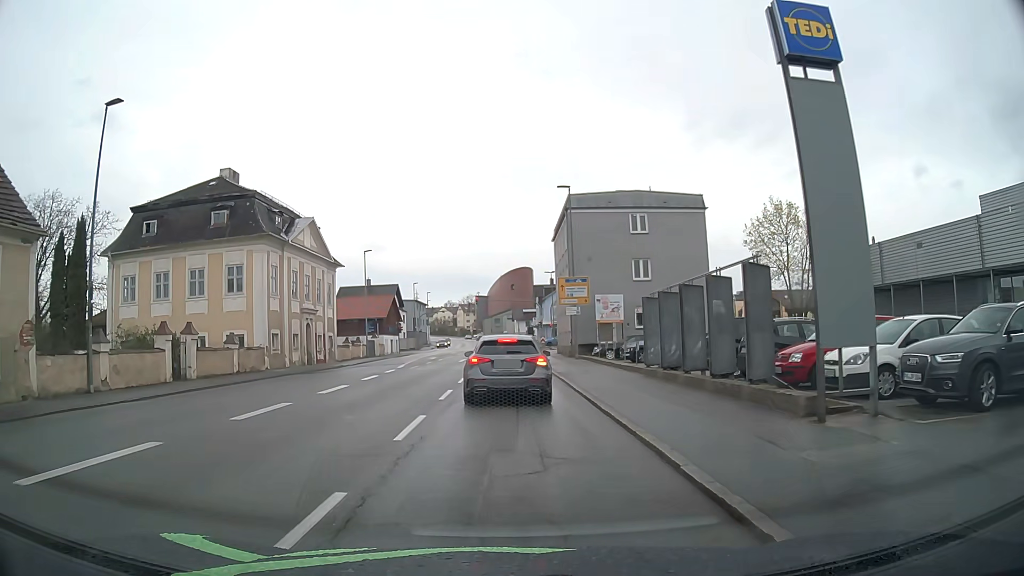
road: tertiary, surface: asphalt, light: Day
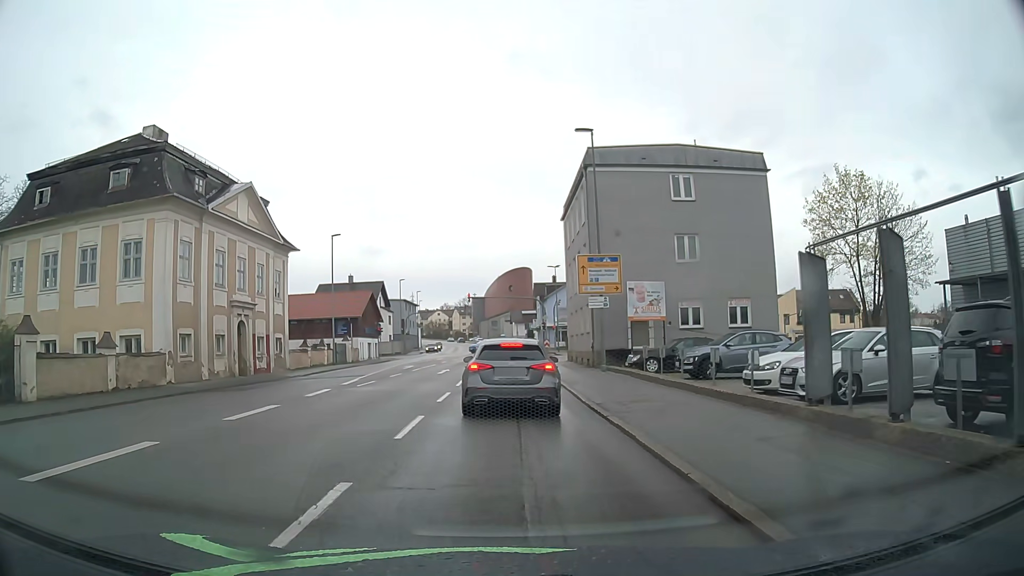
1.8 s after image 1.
(0.0, +11.6) m; 0°
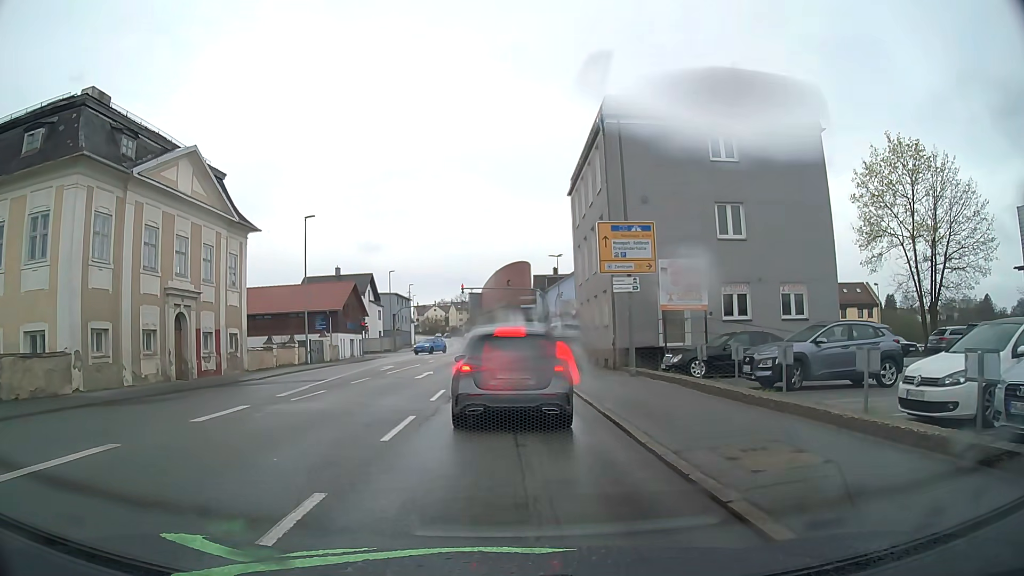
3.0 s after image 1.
(0.0, +6.6) m; 0°
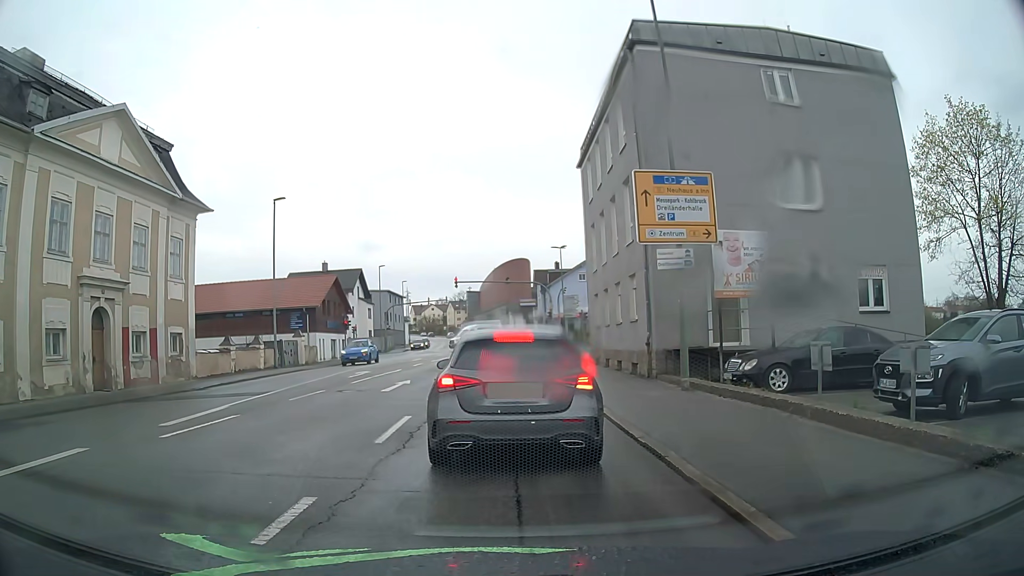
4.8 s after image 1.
(0.0, +5.8) m; 0°
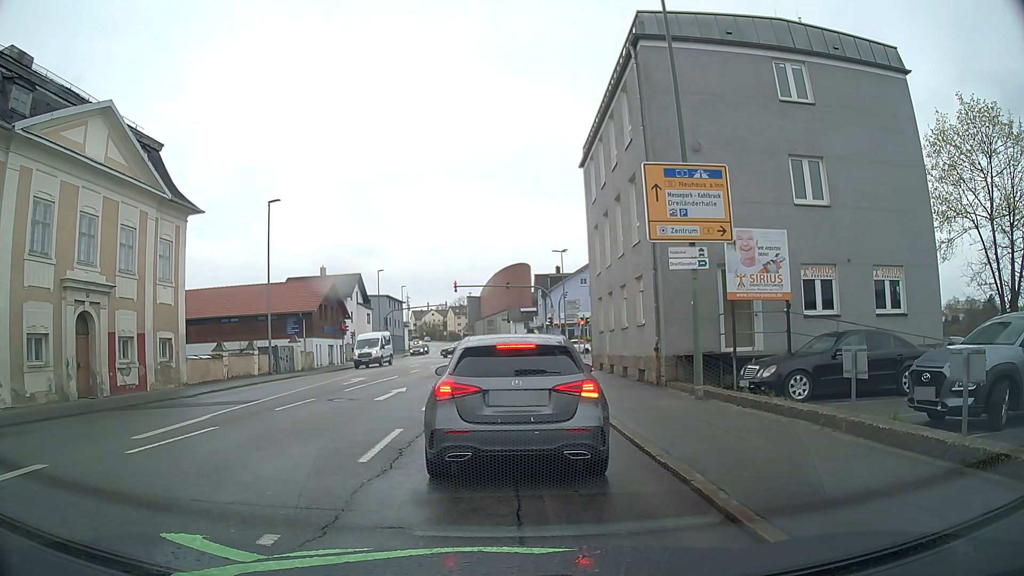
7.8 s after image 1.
(0.0, +1.0) m; +1°
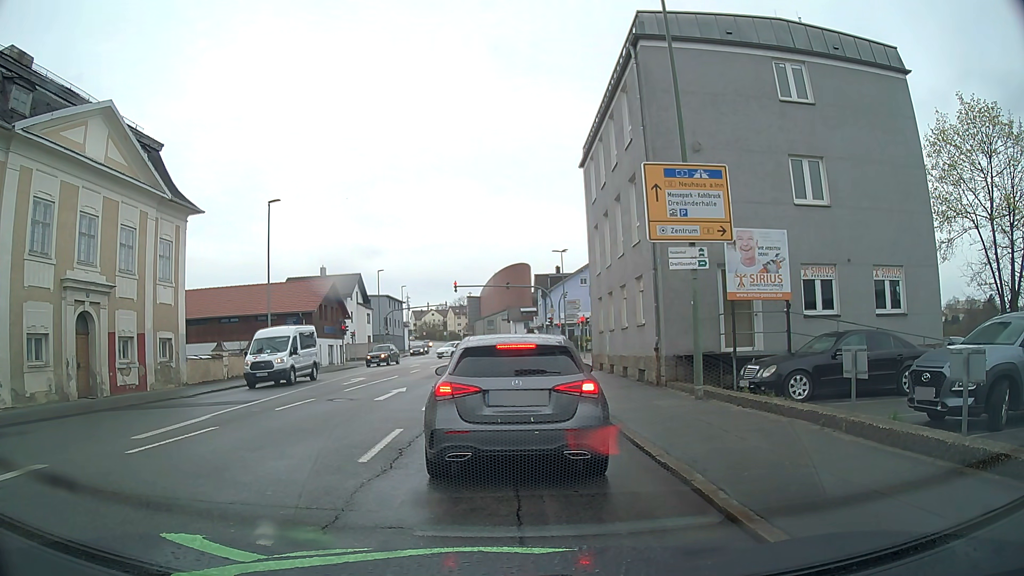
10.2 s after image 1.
(0.0, 0.0) m; 0°
(0, +10) (0, +20) (0, +30) (0, +40) (0, +50) (0, +60) (0, +70) (0, +80) (-1, +90) (-2, +100) m
